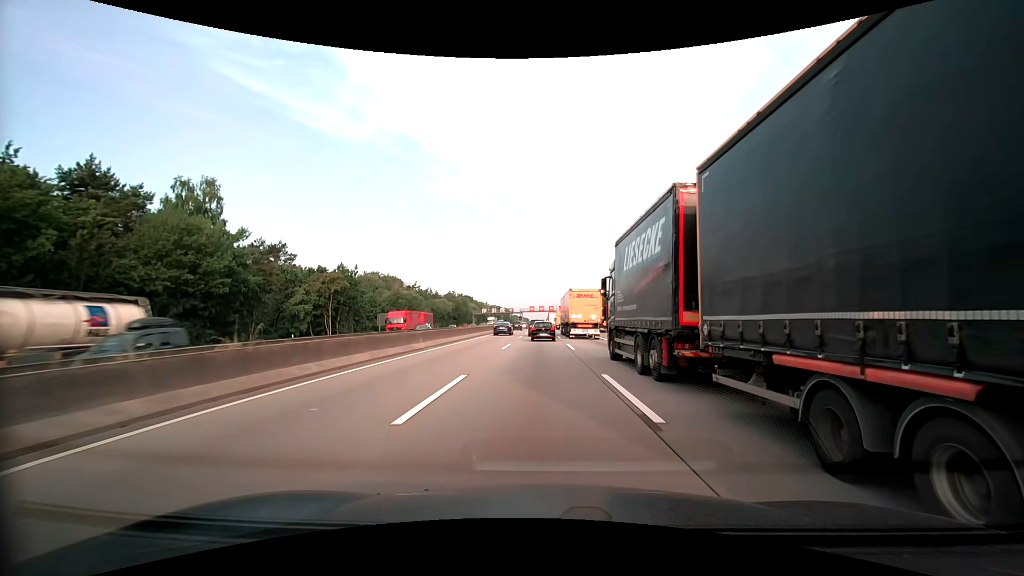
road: motorway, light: Day
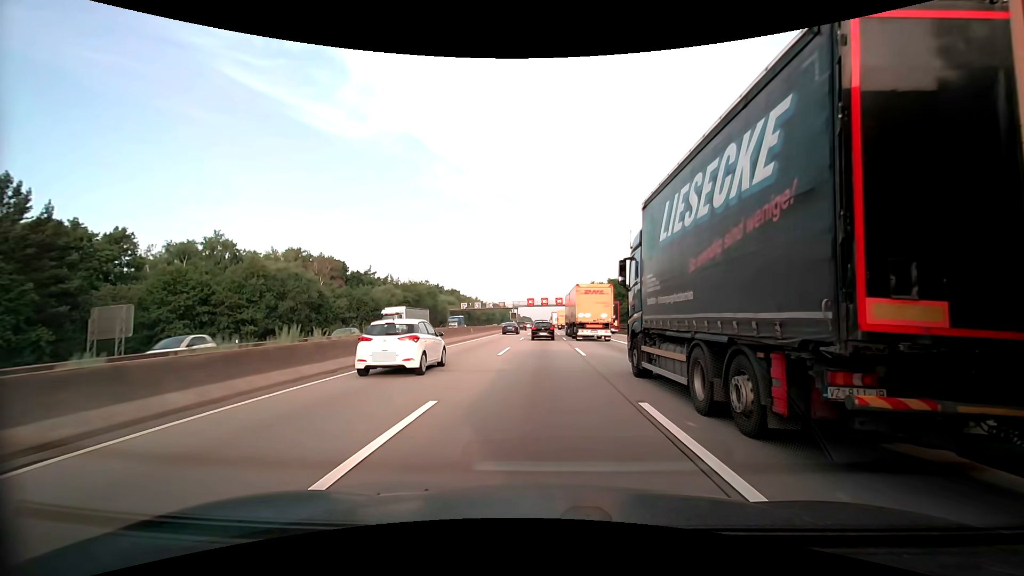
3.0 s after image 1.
(-0.2, +58.7) m; 0°
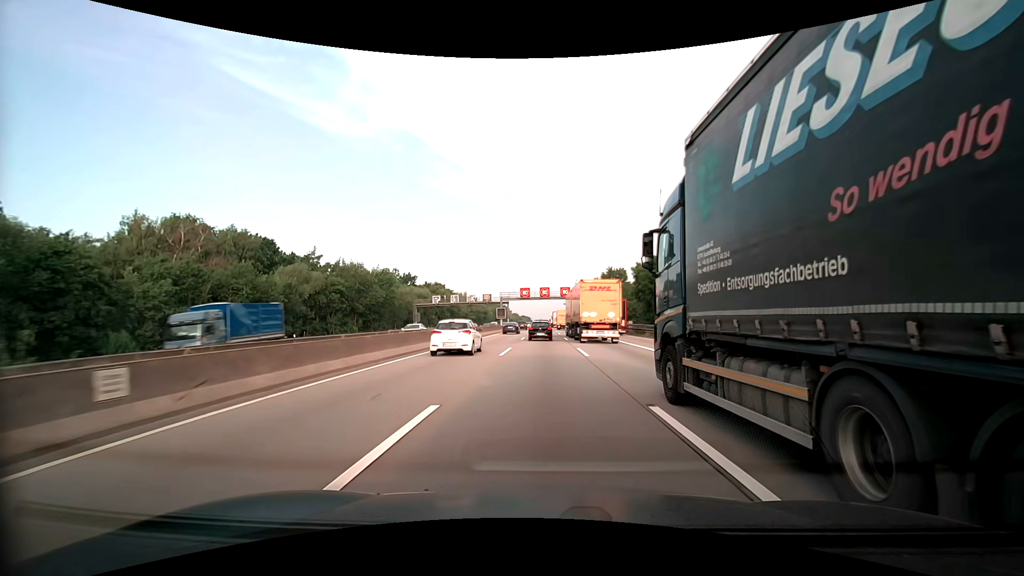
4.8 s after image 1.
(-0.1, +36.6) m; 0°
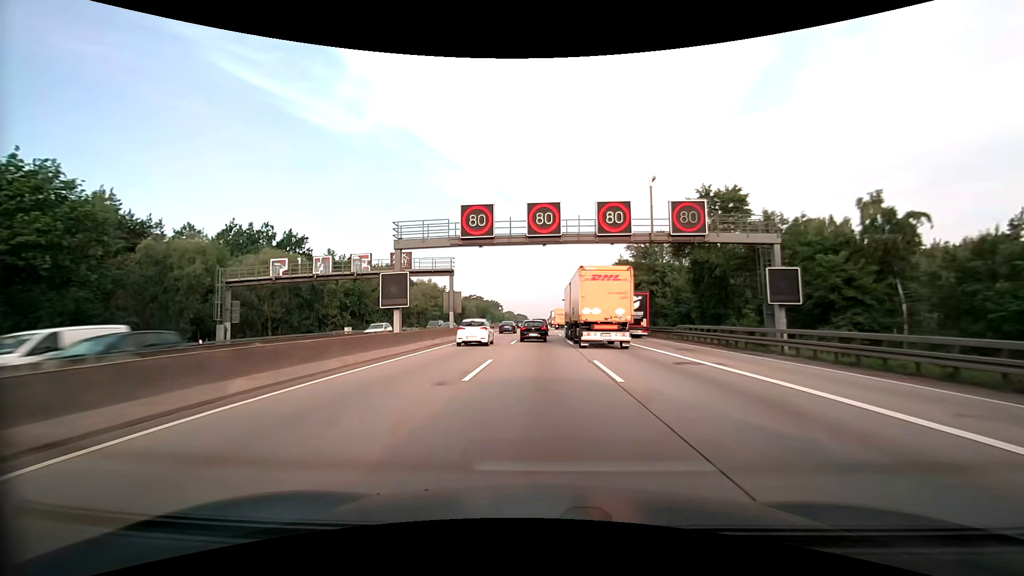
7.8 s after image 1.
(-0.3, +62.9) m; 0°
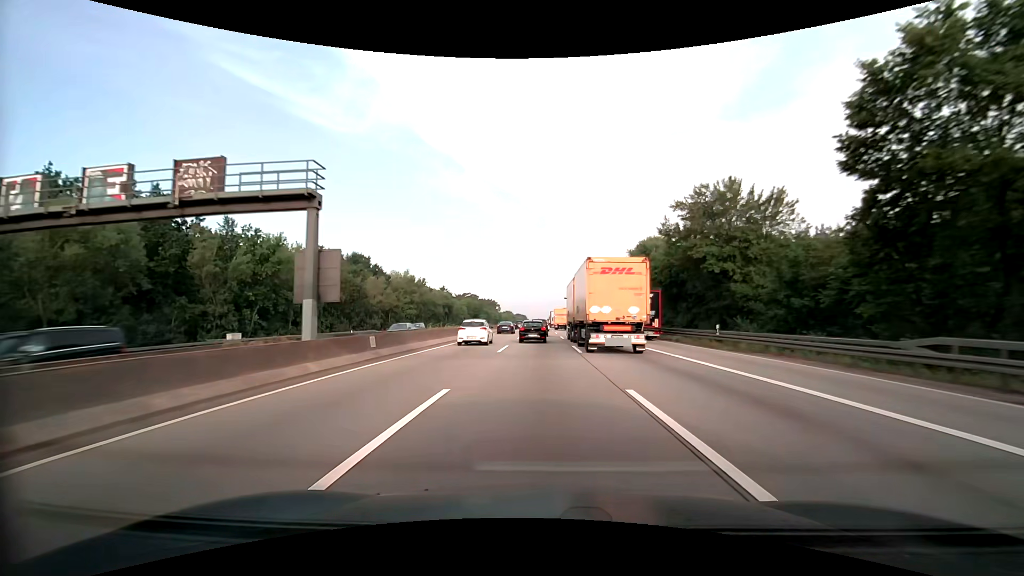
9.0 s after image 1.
(+0.1, +25.4) m; 0°
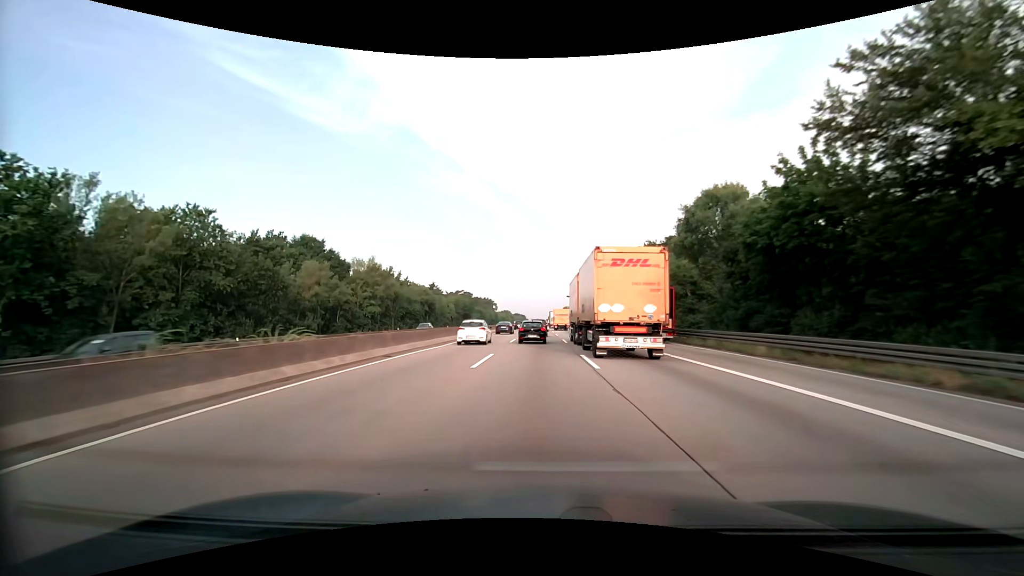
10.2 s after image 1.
(0.0, +25.5) m; 0°
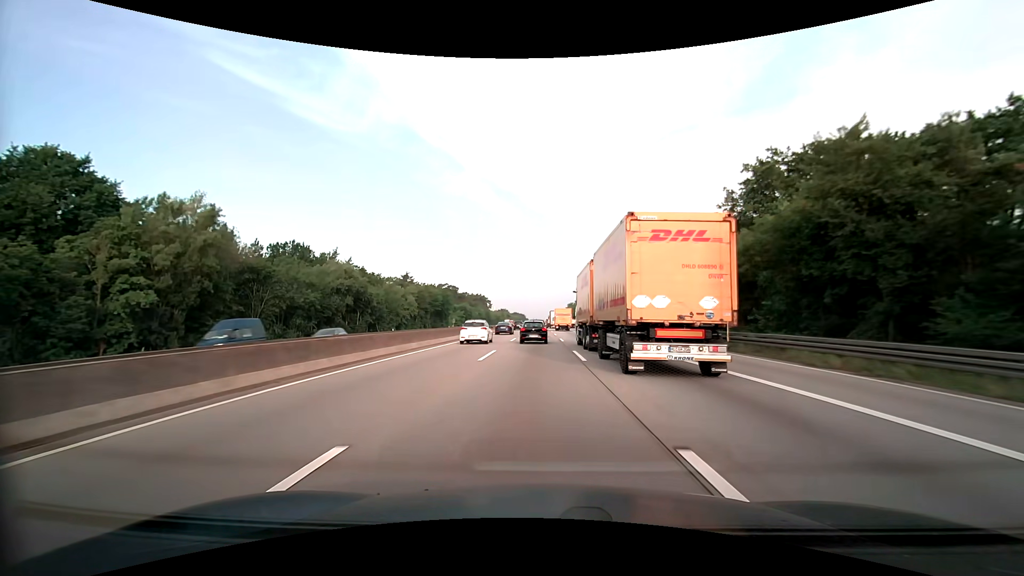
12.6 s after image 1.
(0.0, +51.2) m; 0°
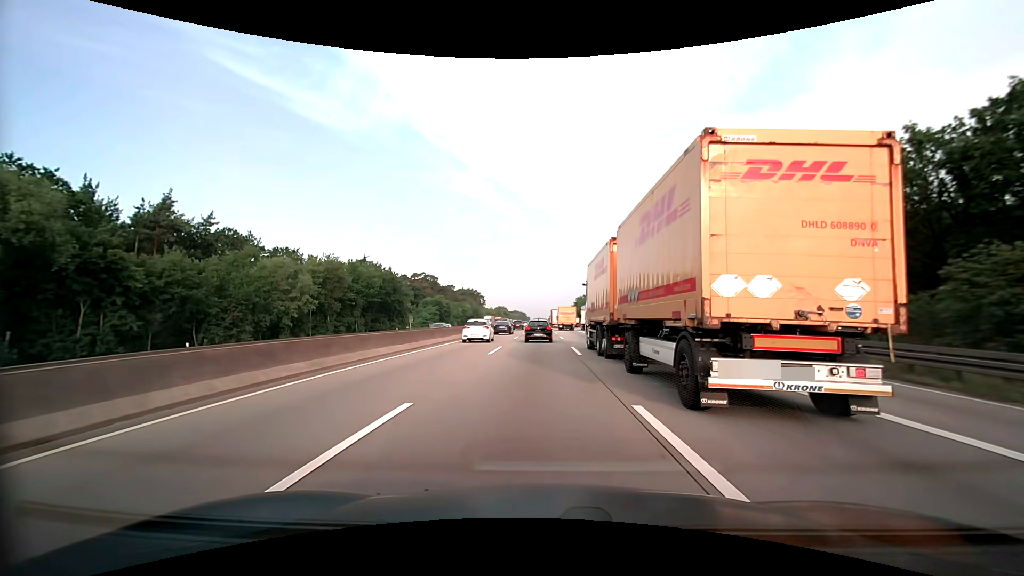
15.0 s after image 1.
(-0.1, +51.5) m; 0°
(0, +10) (0, +20) (0, +30) (0, +40) (0, +50) (0, +60) (0, +70) (0, +80) (0, +90) (0, +100) m
